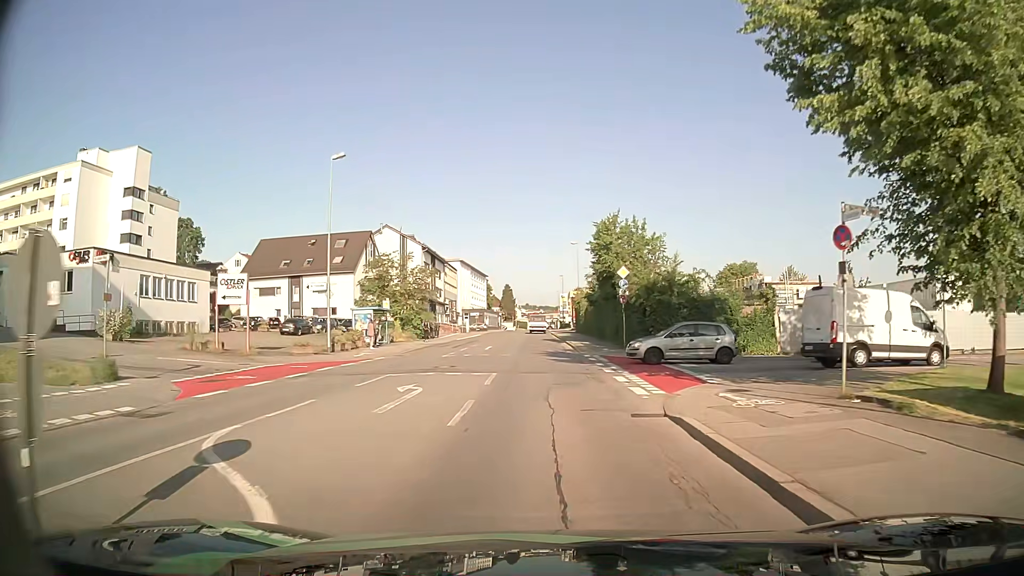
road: tertiary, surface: asphalt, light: Day
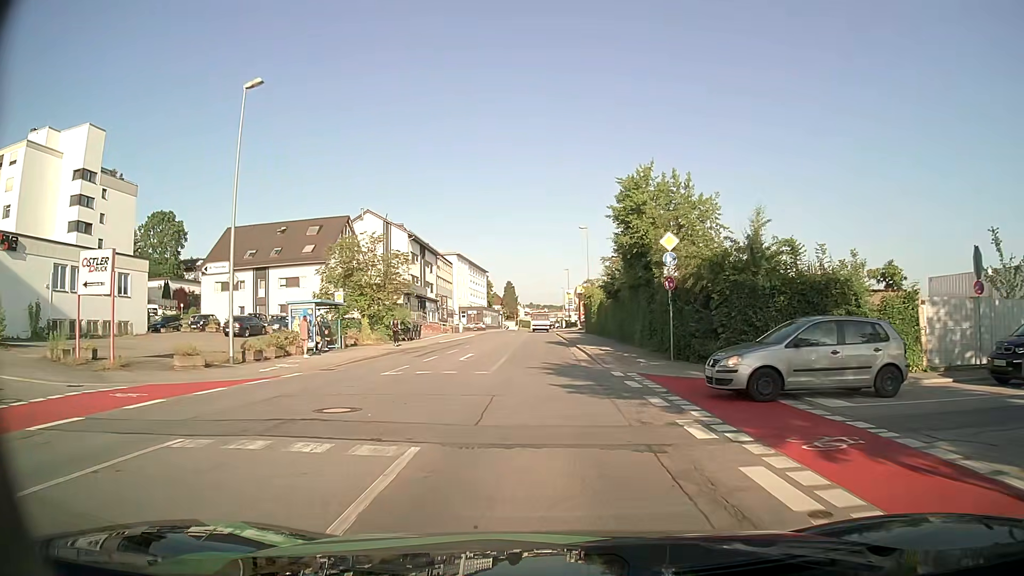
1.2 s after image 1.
(0.0, +11.6) m; -1°
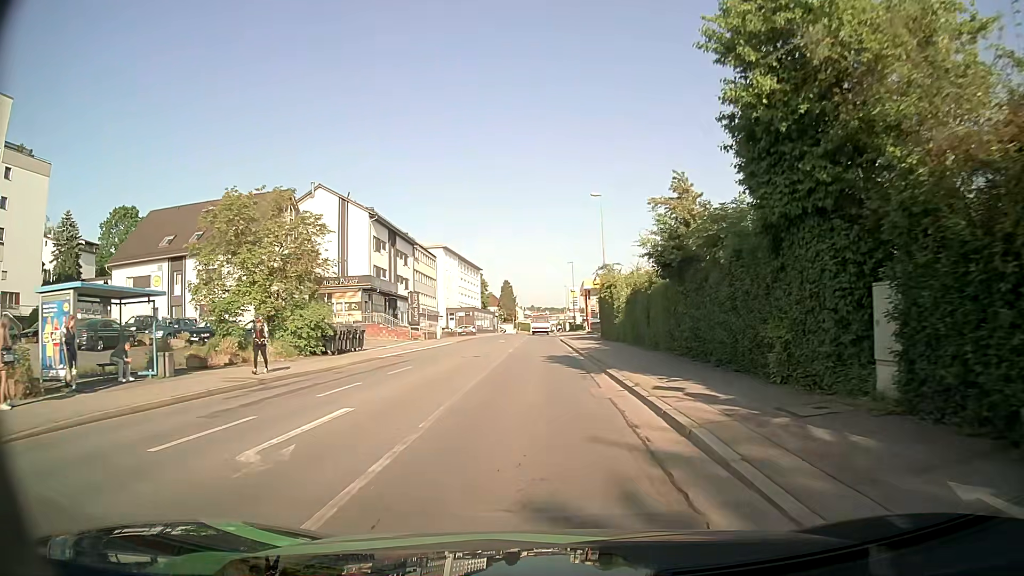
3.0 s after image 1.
(+0.2, +17.9) m; 0°
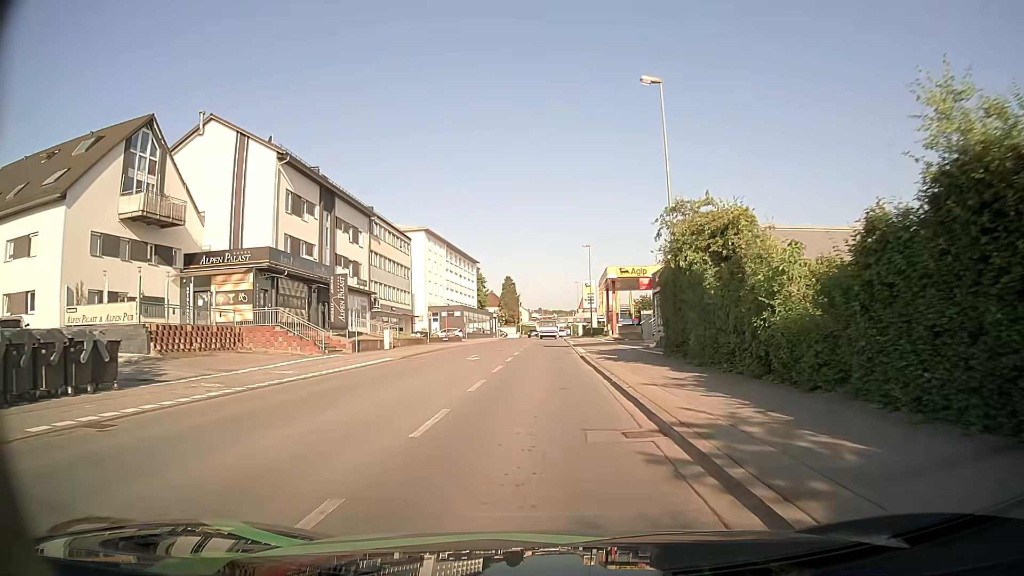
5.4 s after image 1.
(-0.1, +23.9) m; -1°
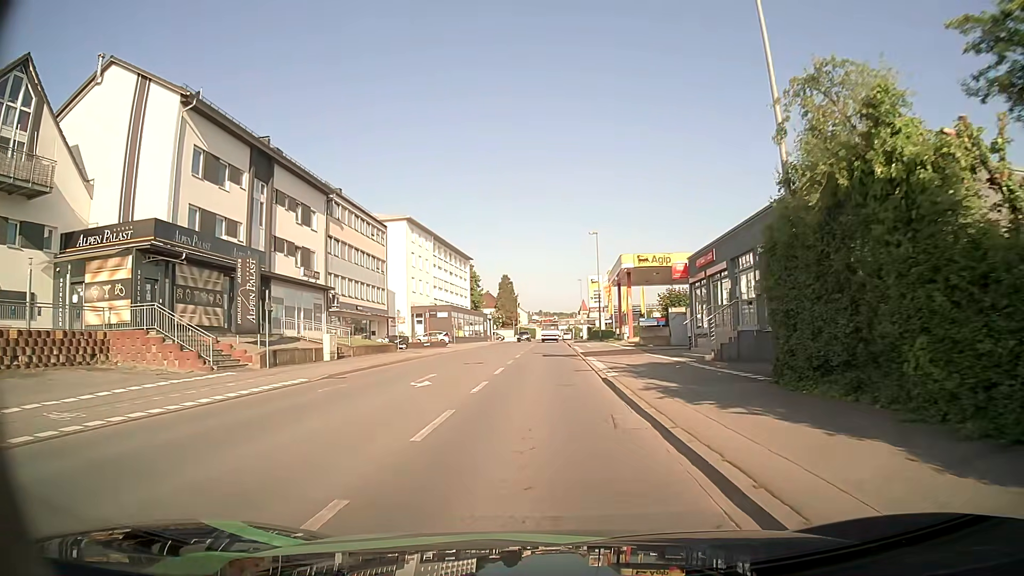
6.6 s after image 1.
(+0.1, +11.9) m; 0°
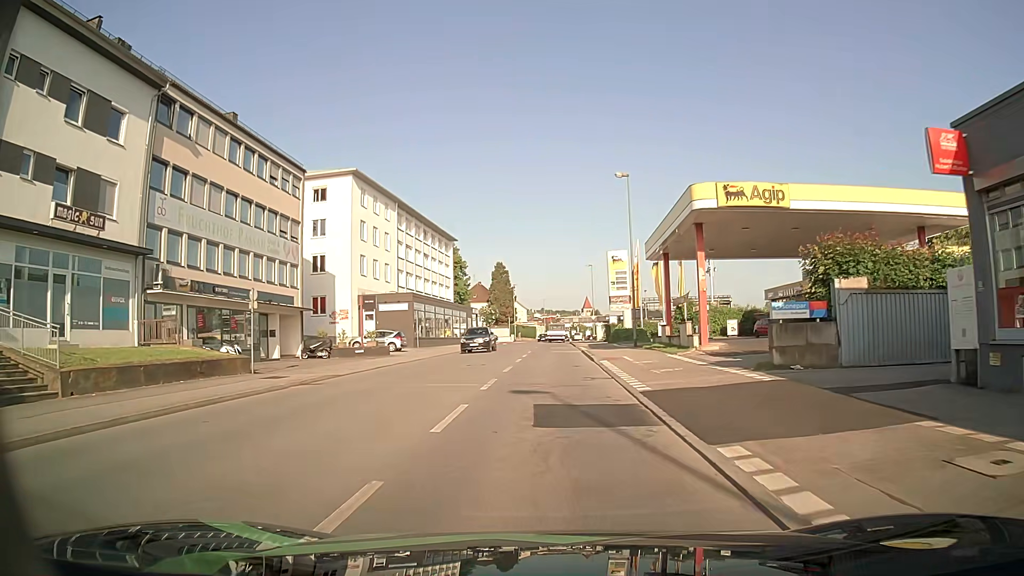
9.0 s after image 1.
(+0.2, +23.6) m; +1°
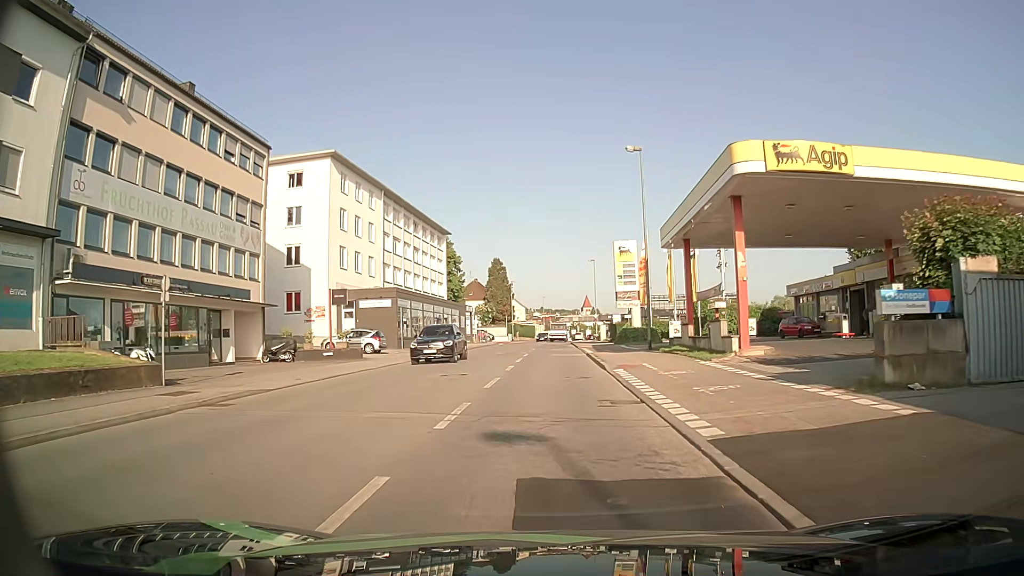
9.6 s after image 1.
(0.0, +5.9) m; -1°
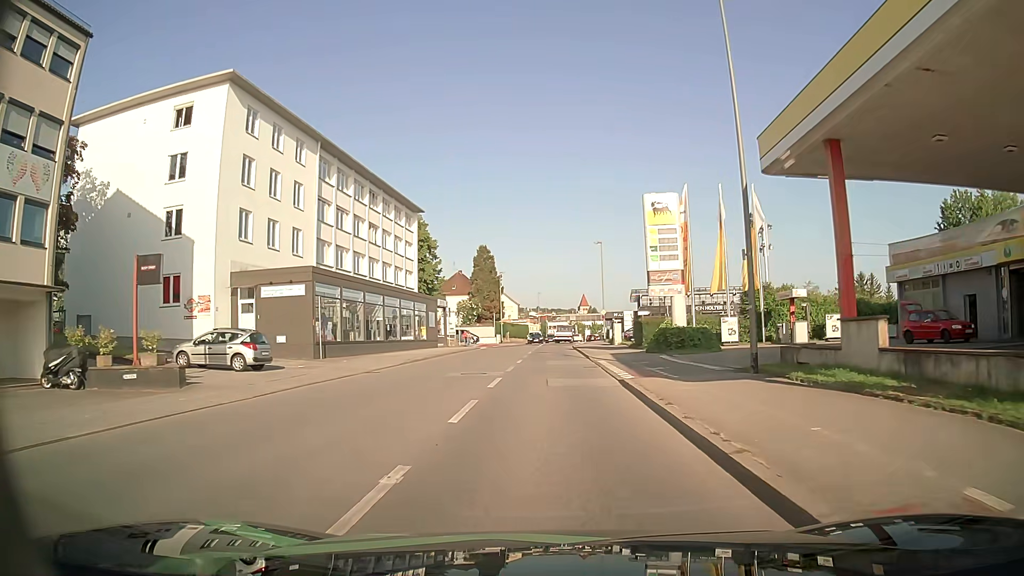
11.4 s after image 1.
(+0.1, +17.6) m; +1°
(0, +10) (0, +20) (0, +30) (0, +40) (0, +50) (0, +60) (0, +70) (+1, +80) (+1, +90) (+2, +100) m
